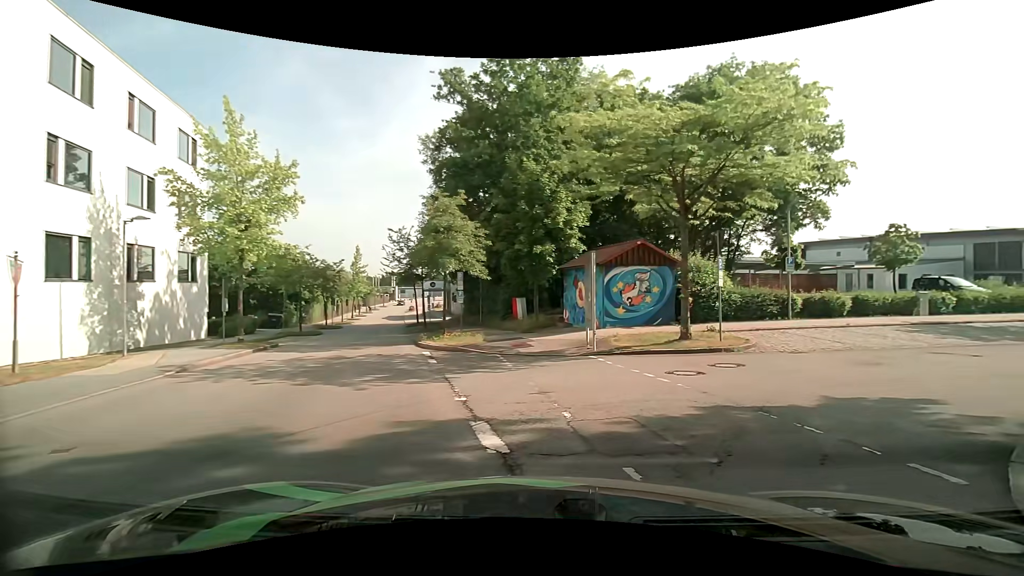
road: residential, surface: asphalt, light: Day
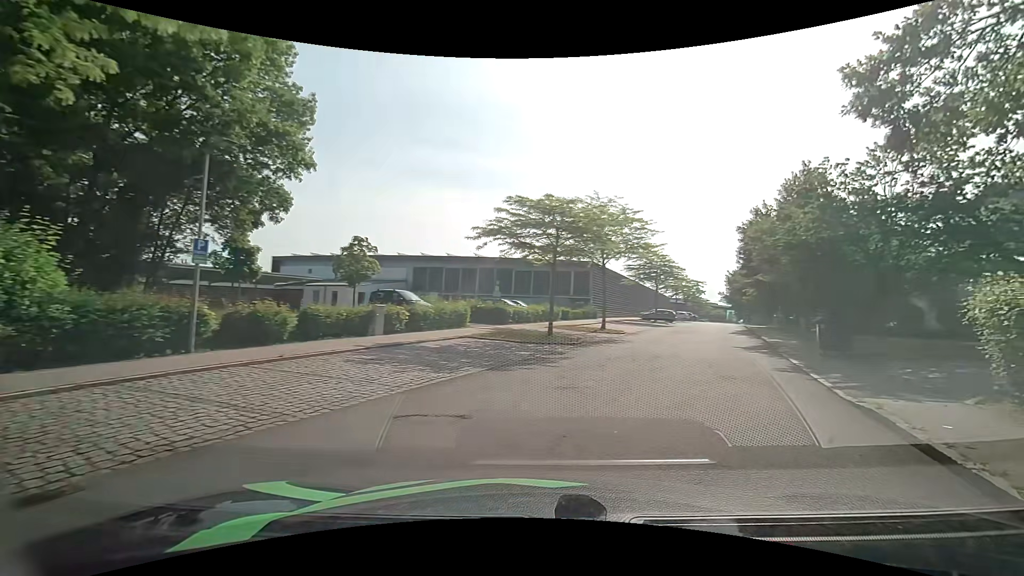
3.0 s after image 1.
(+4.8, +9.8) m; +54°
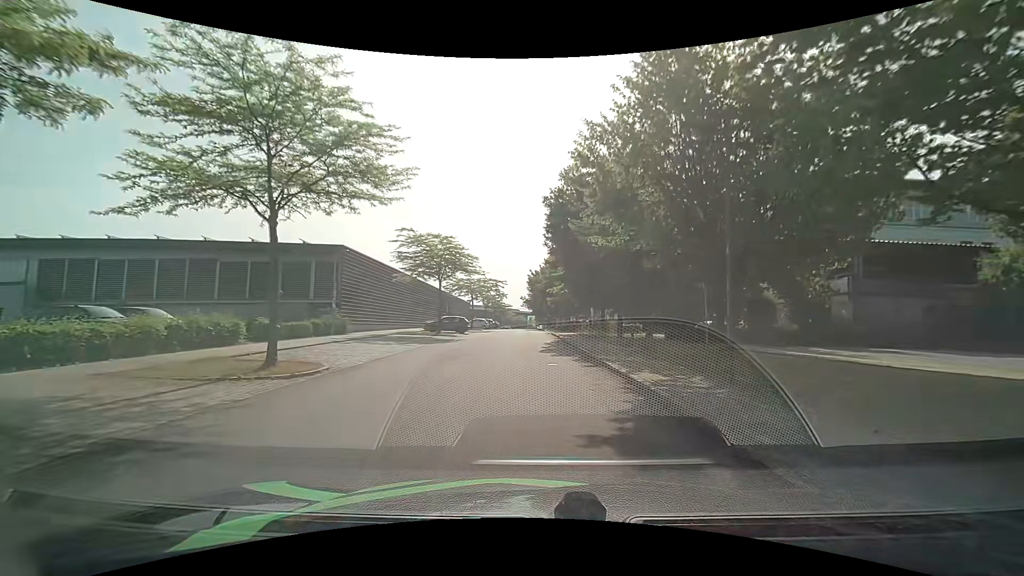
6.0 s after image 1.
(+5.3, +16.9) m; +22°
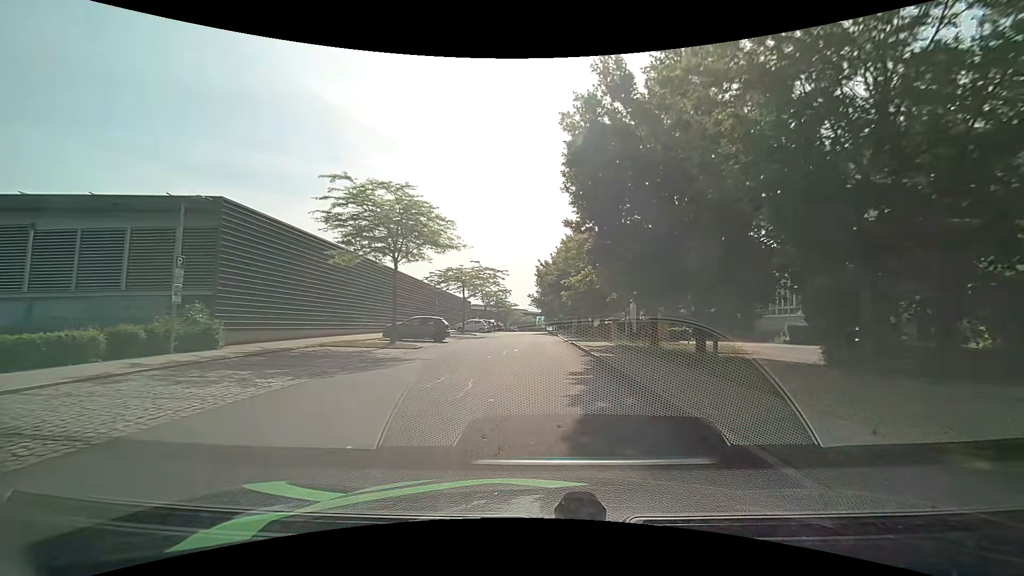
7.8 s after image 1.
(-0.1, +13.9) m; -1°
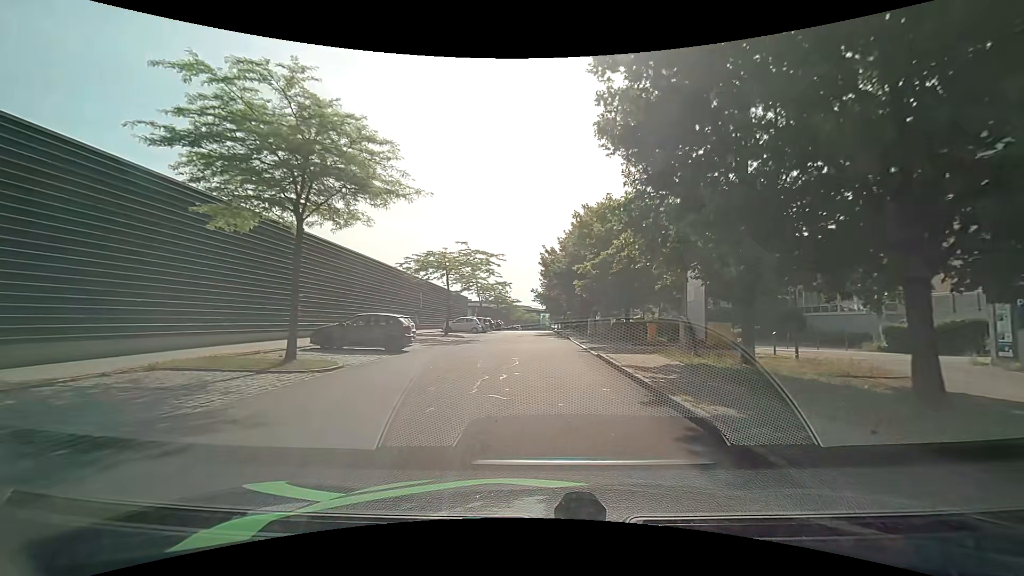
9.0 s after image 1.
(0.0, +10.0) m; 0°
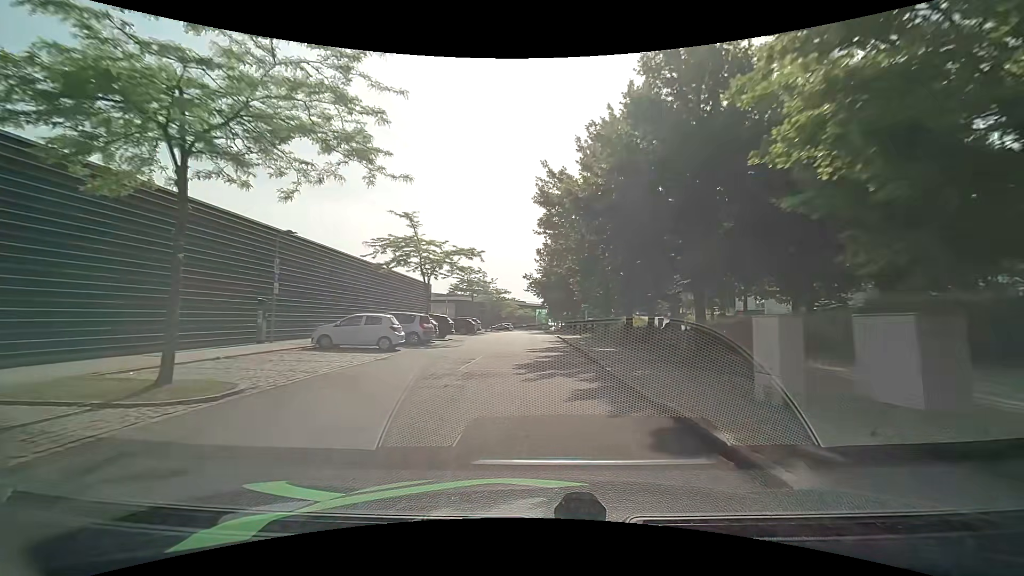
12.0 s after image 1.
(+0.1, +26.9) m; +1°
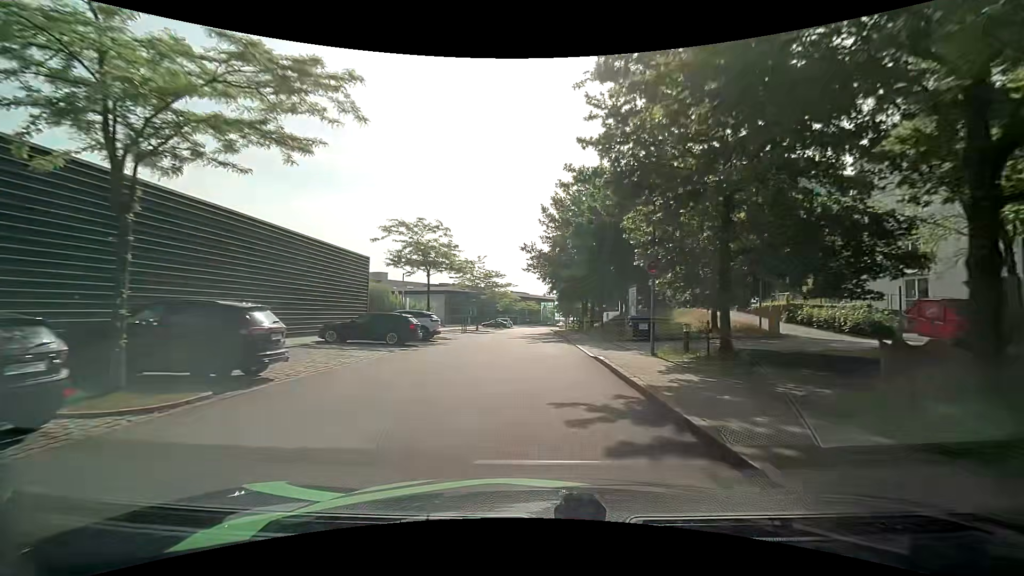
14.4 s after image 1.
(-0.1, +23.7) m; -1°
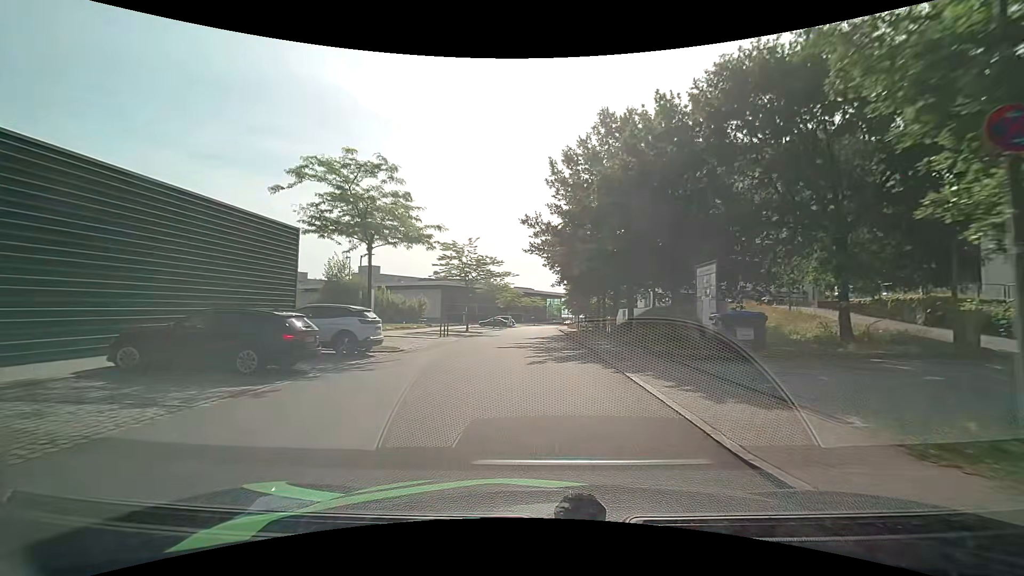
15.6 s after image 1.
(0.0, +11.6) m; -1°
